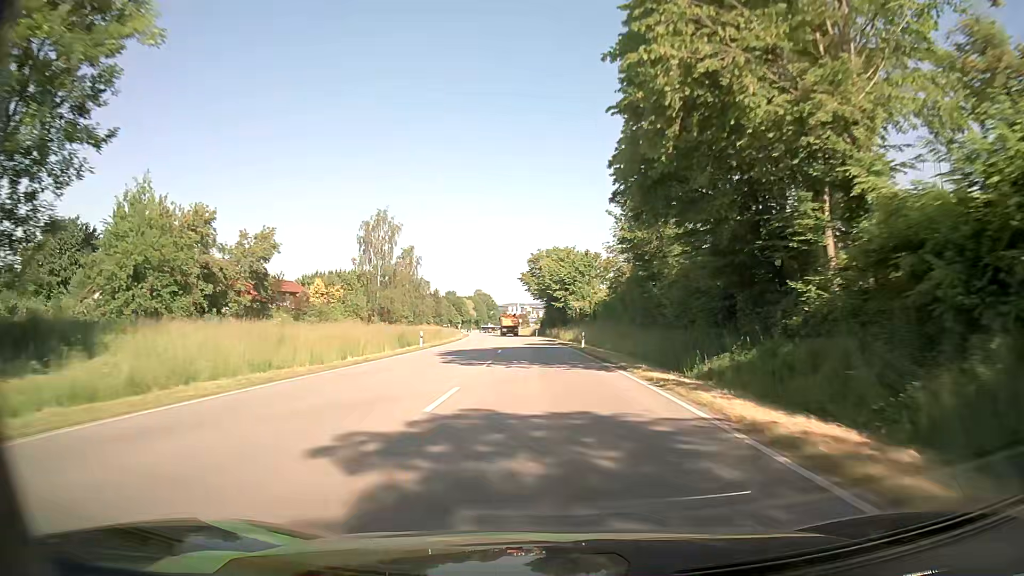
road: primary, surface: asphalt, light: Day
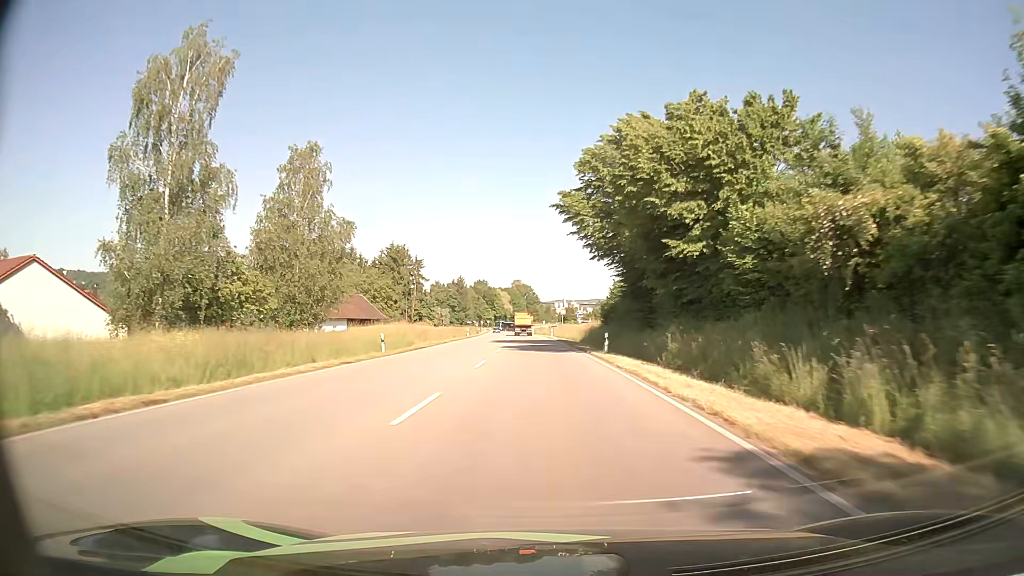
(-1.9, +61.2) m; -4°
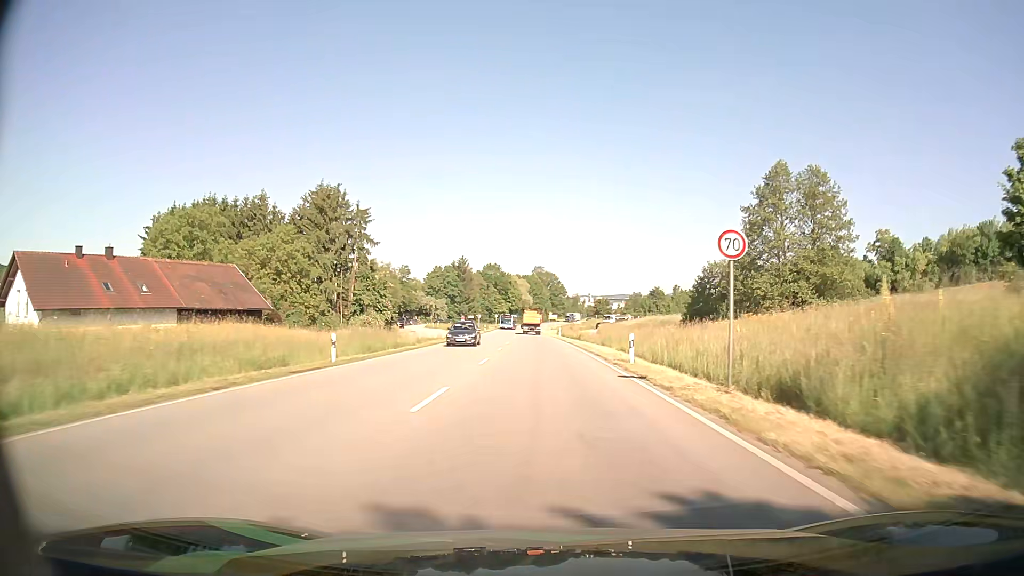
(-1.8, +58.3) m; -2°
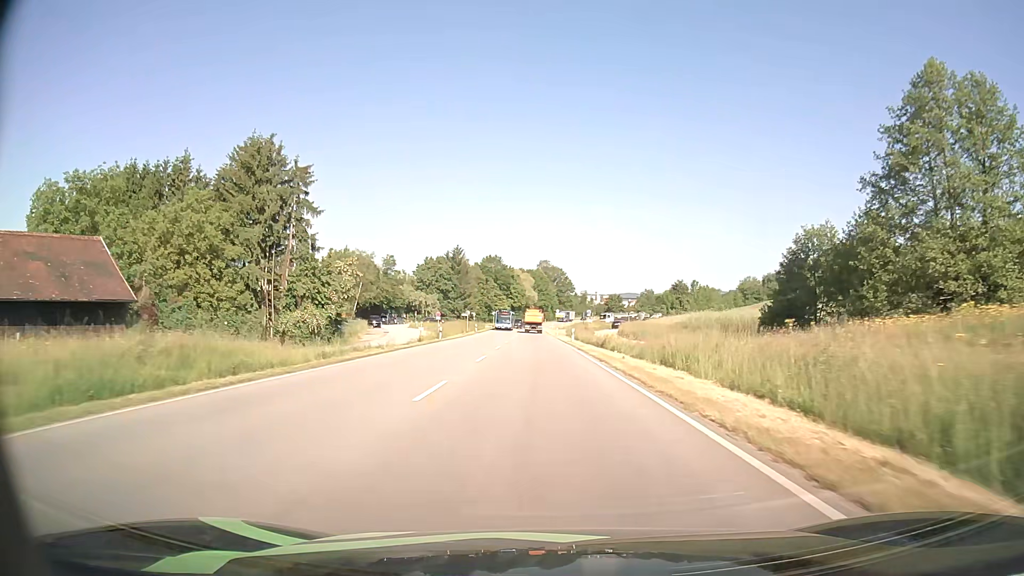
(-0.1, +22.4) m; -1°
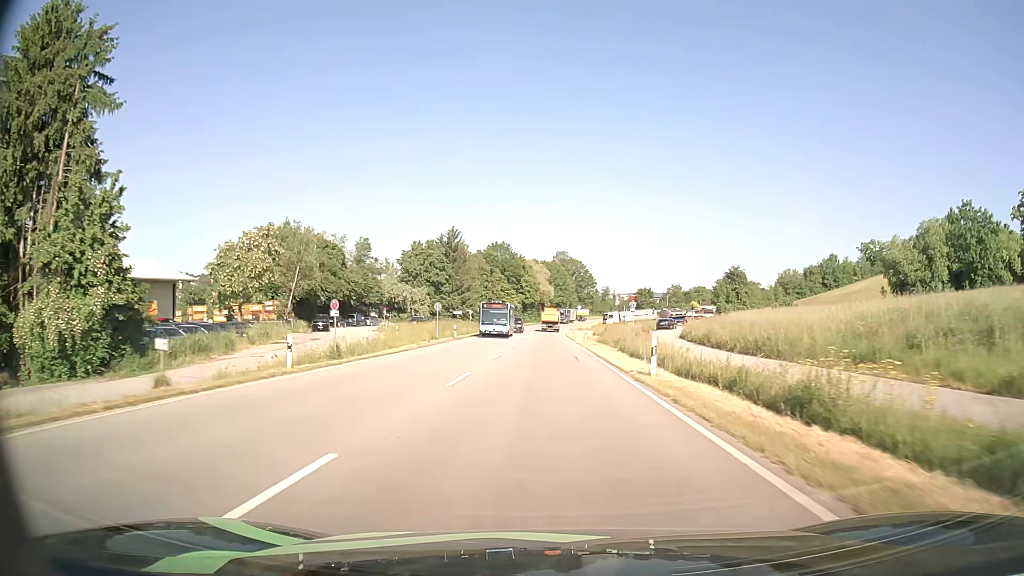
(-0.4, +32.7) m; -1°
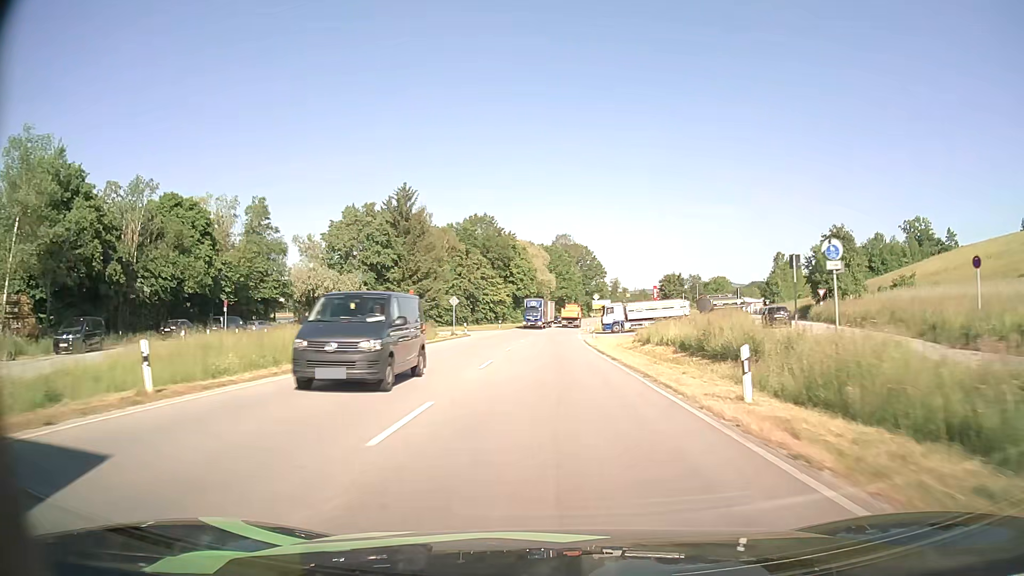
(-0.2, +43.3) m; 0°
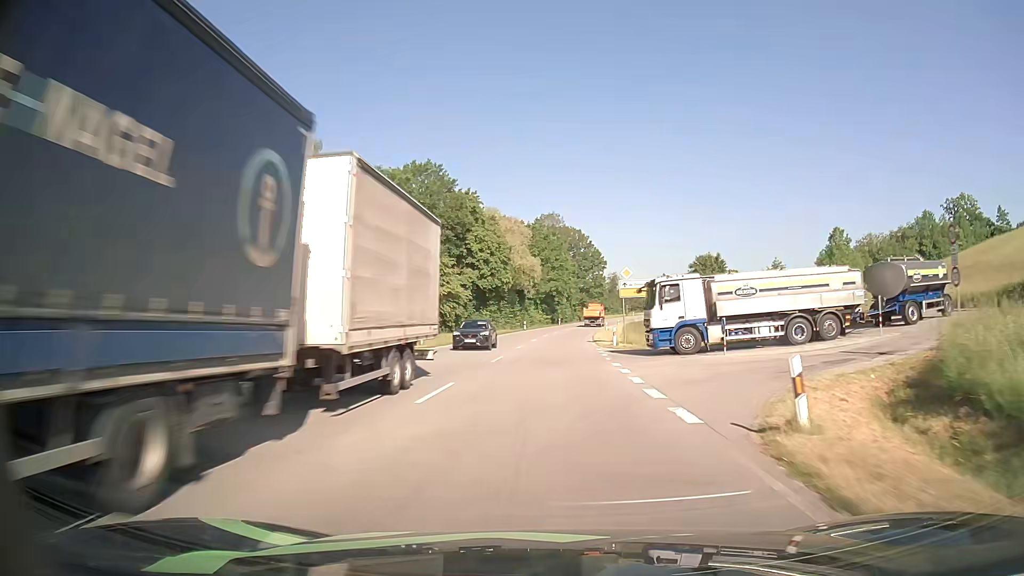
(+0.3, +44.1) m; +1°
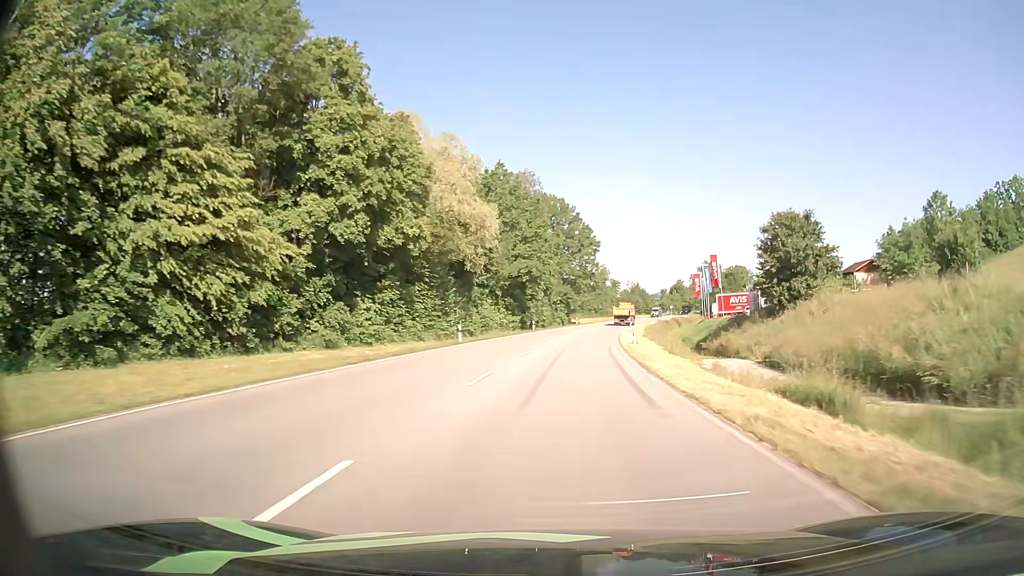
(+0.6, +44.4) m; +2°
